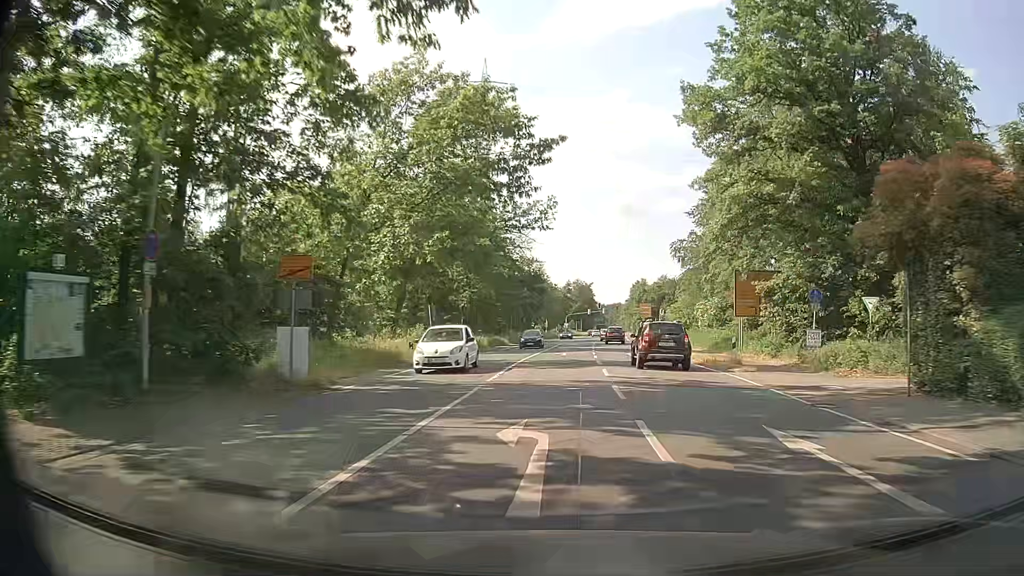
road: primary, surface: asphalt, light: Day
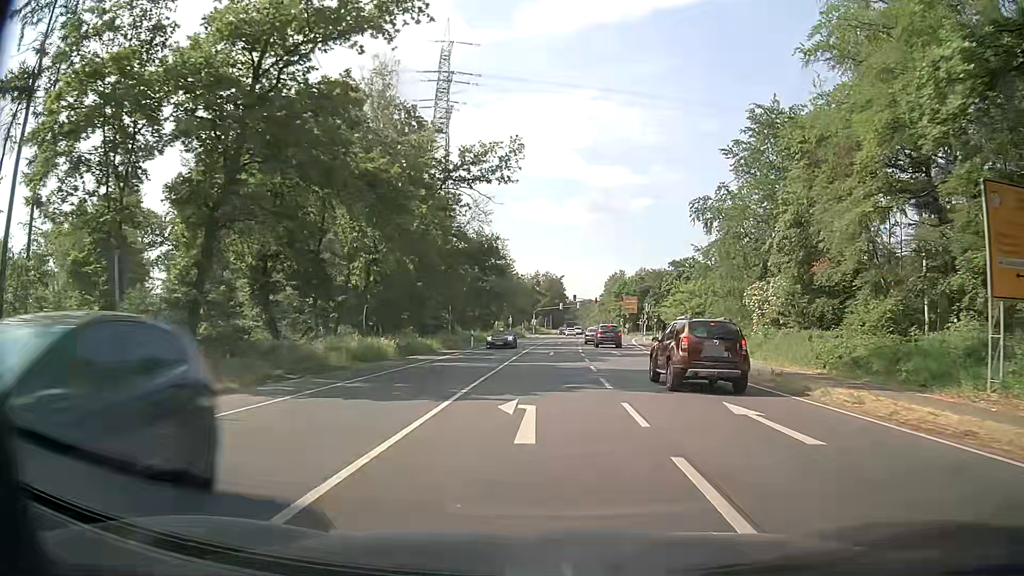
(+0.9, +26.9) m; +3°
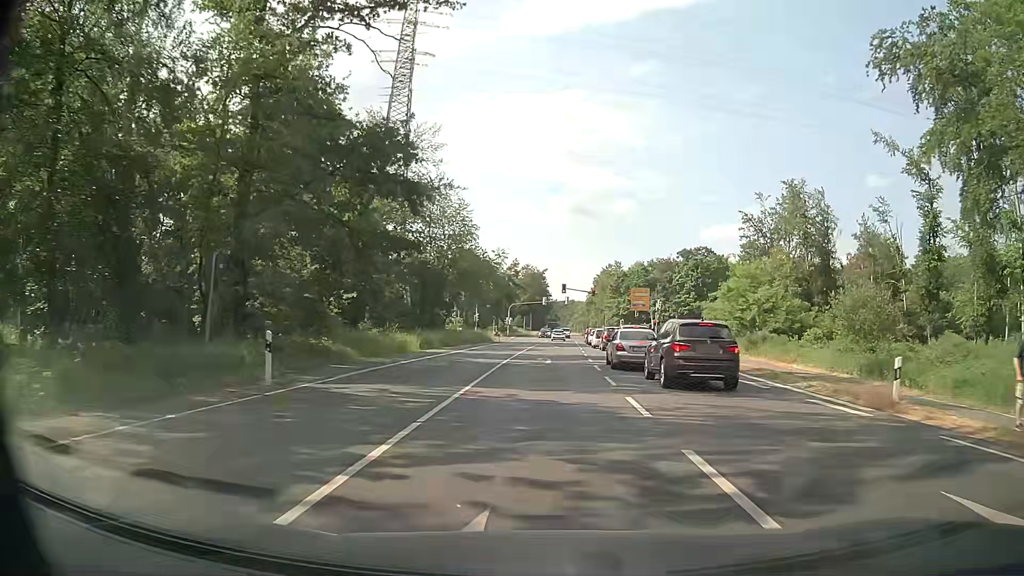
(+0.5, +35.1) m; +2°
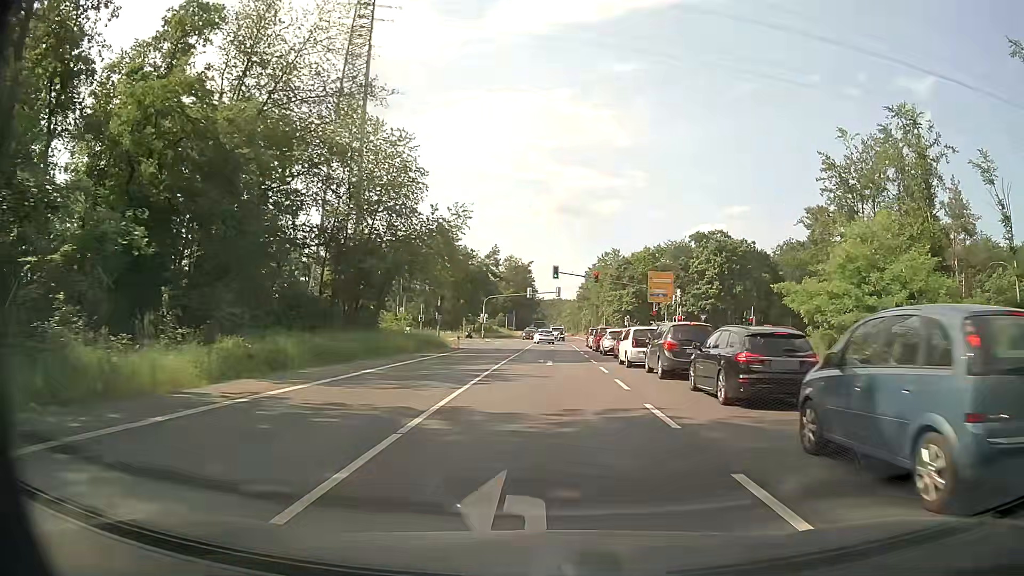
(+0.3, +25.5) m; +1°
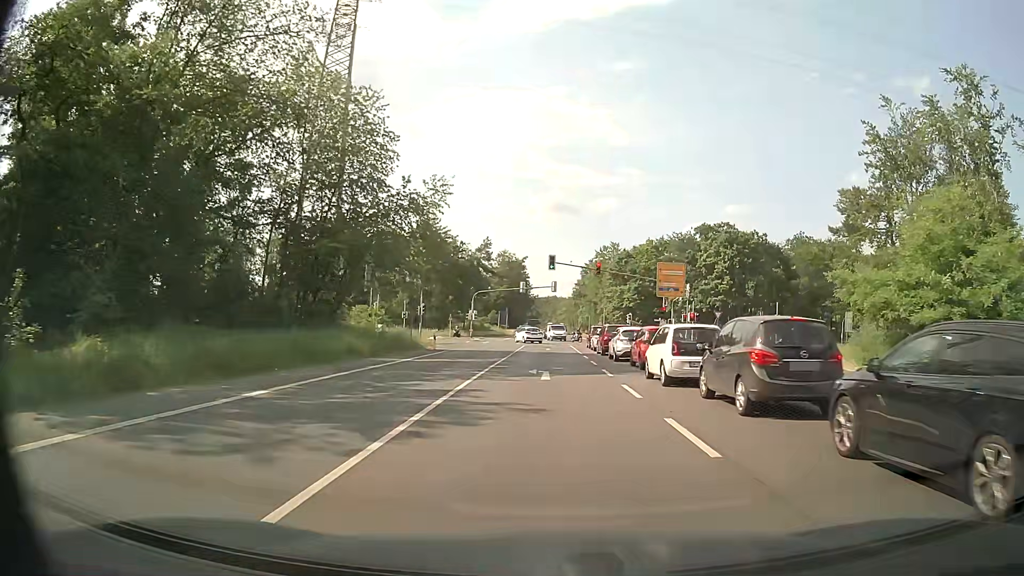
(0.0, +8.2) m; 0°
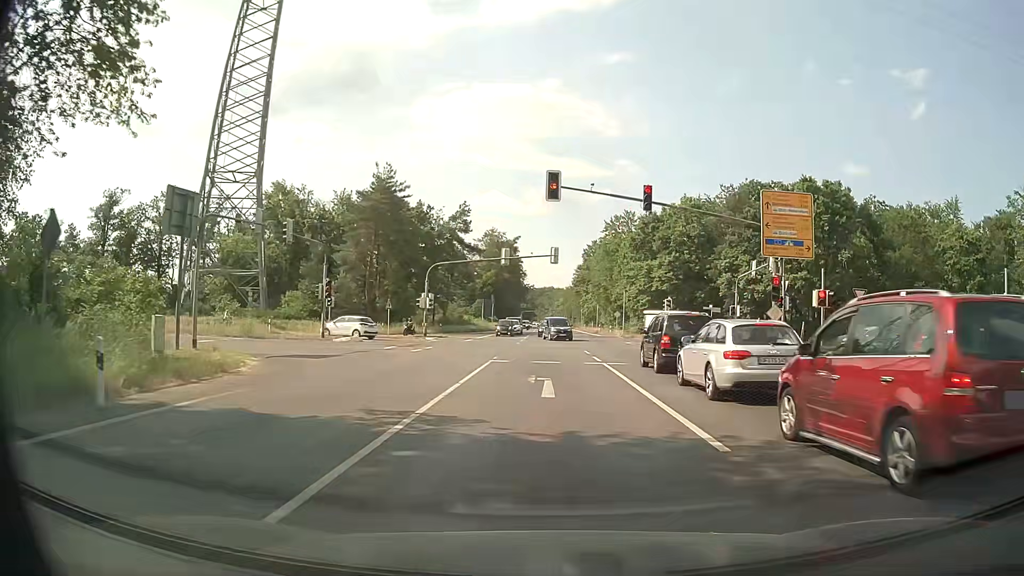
(+0.3, +30.0) m; +1°
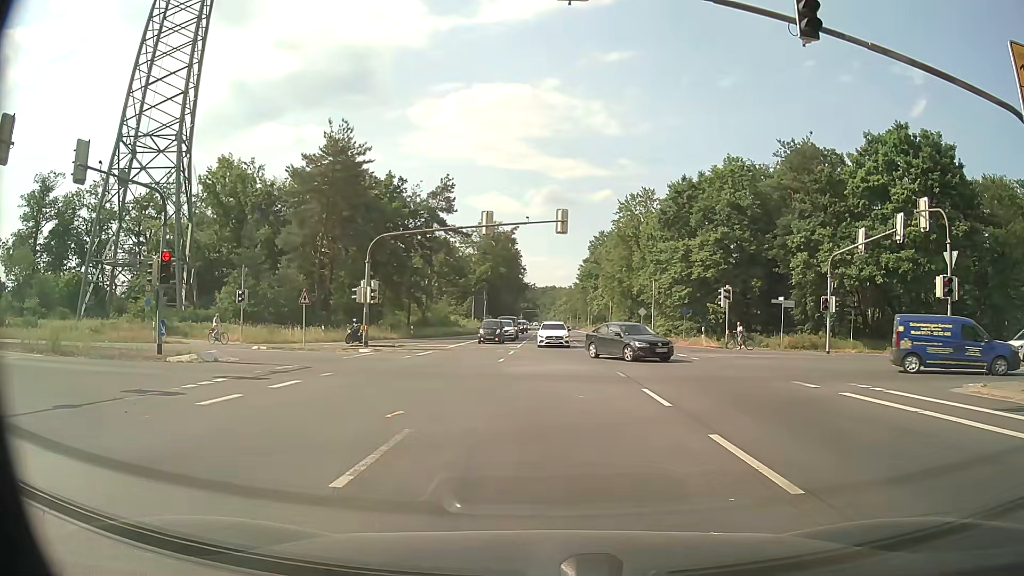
(-0.1, +17.3) m; 0°
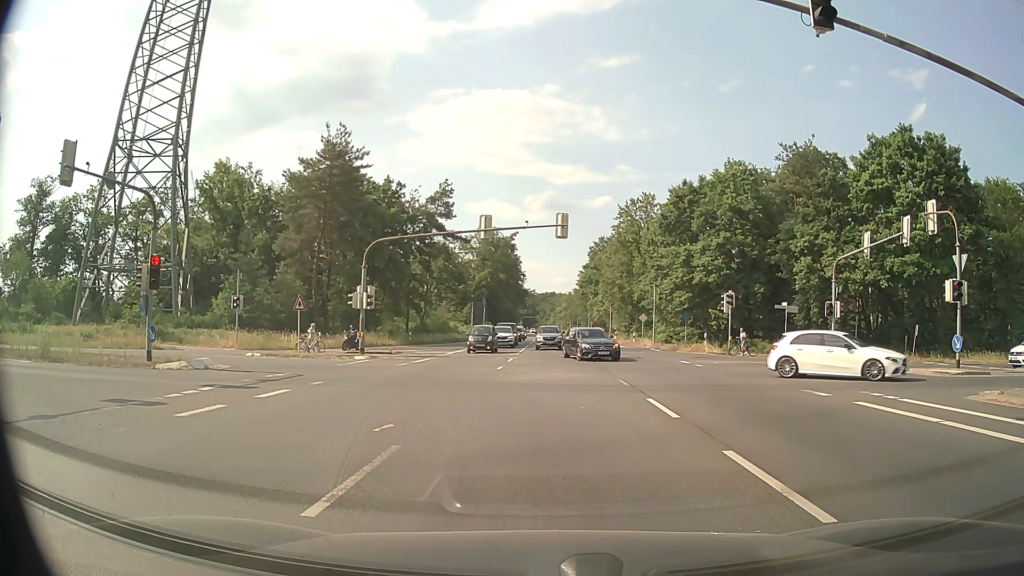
(0.0, +0.7) m; 0°
